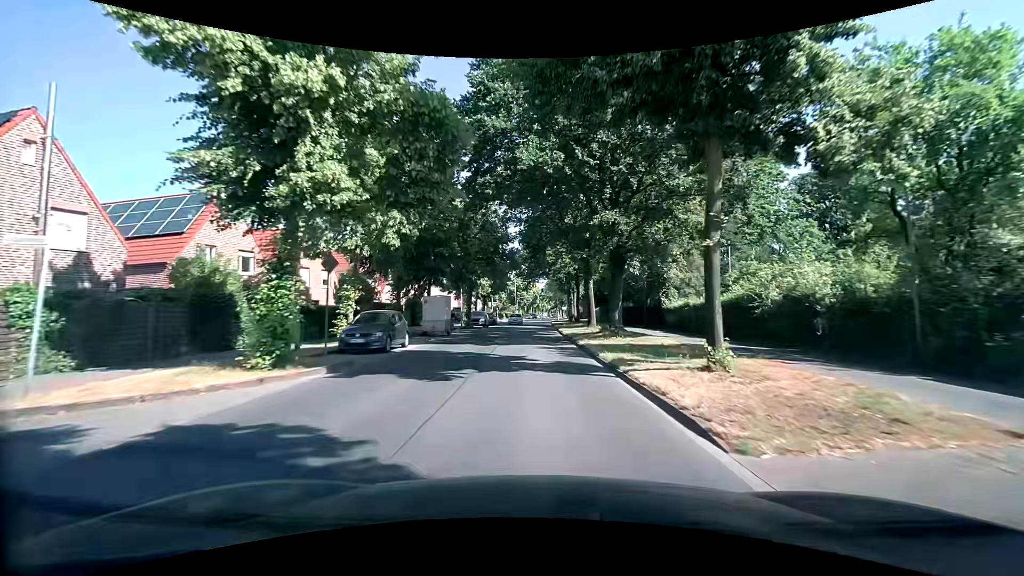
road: tertiary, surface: asphalt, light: Day
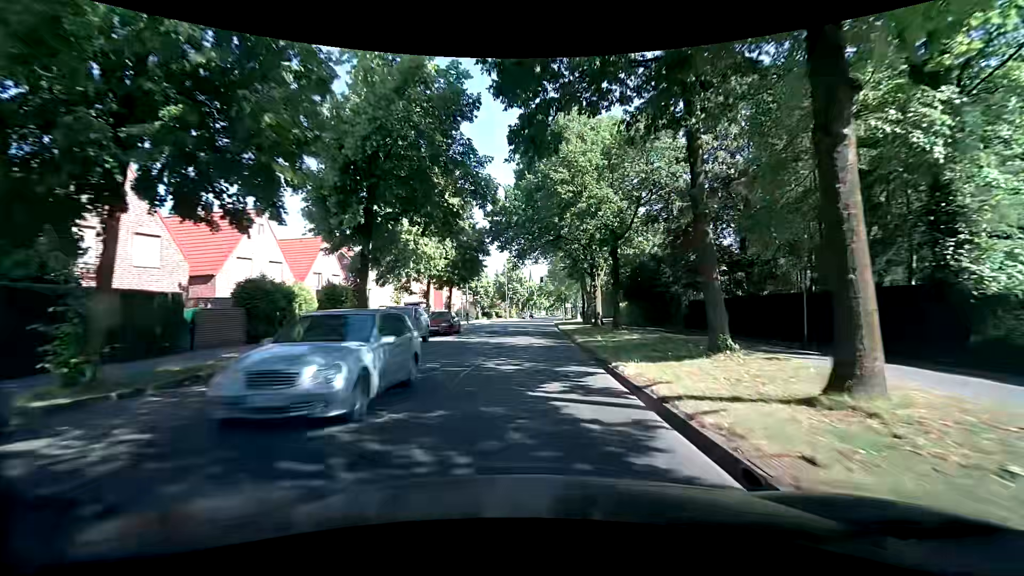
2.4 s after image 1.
(-0.2, +28.3) m; 0°
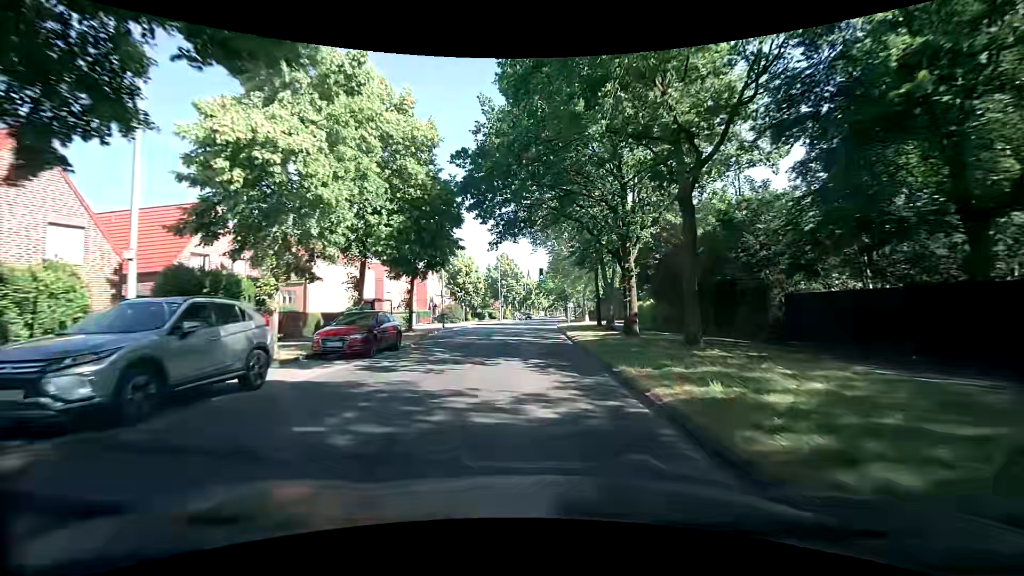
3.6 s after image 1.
(0.0, +14.1) m; 0°
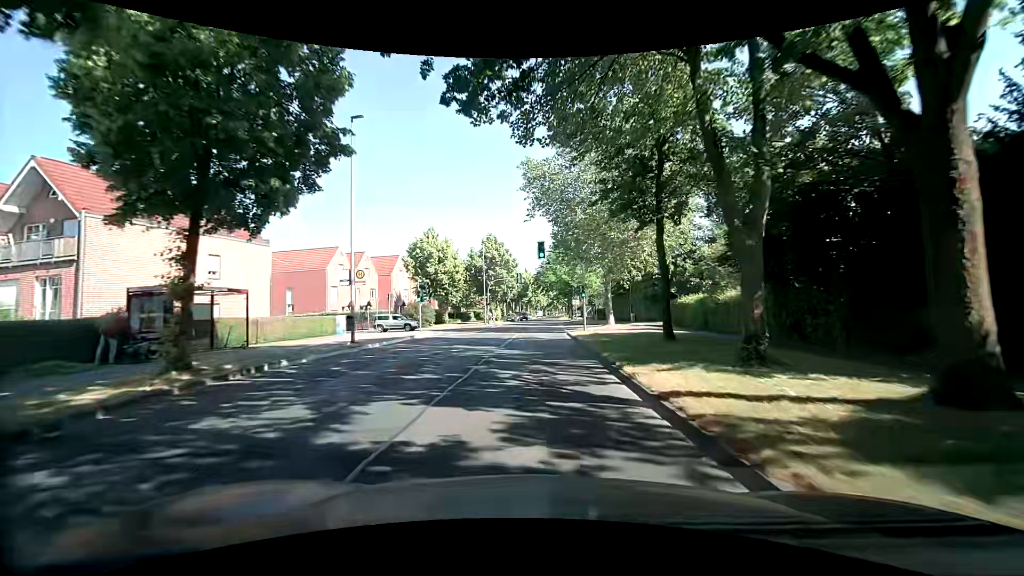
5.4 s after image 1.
(-0.1, +21.0) m; -1°
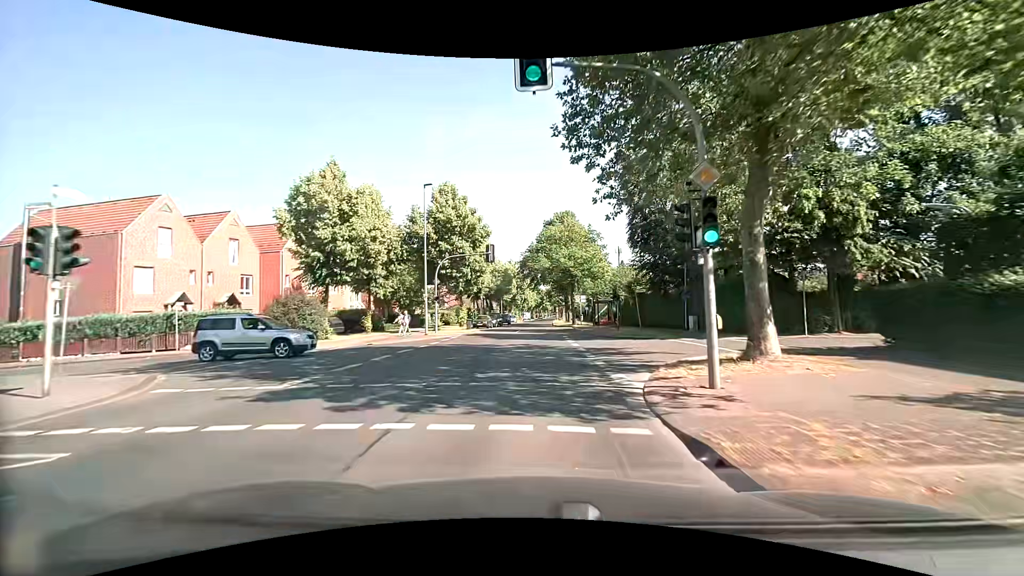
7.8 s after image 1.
(+0.6, +27.6) m; +2°
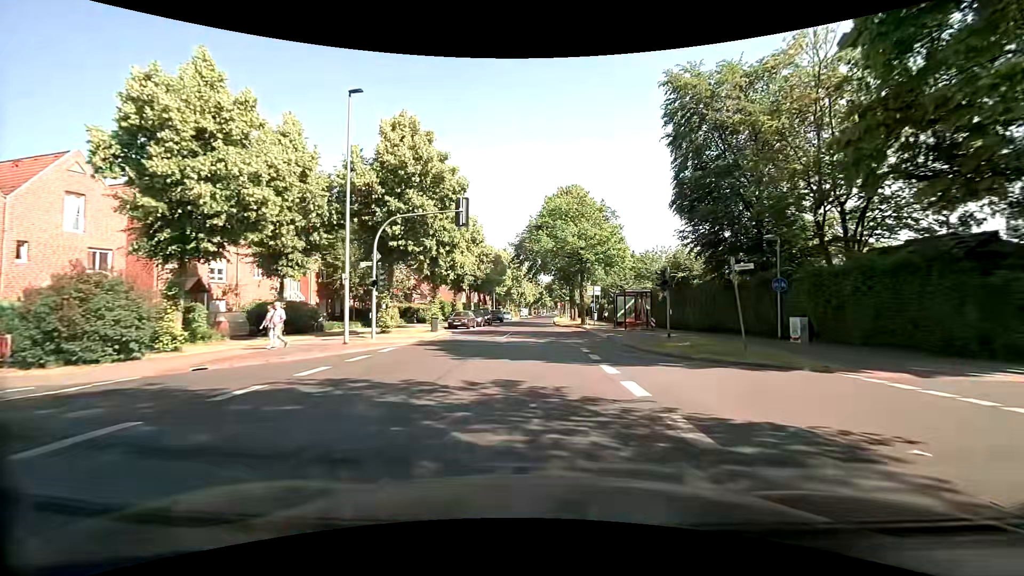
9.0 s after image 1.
(0.0, +13.9) m; 0°
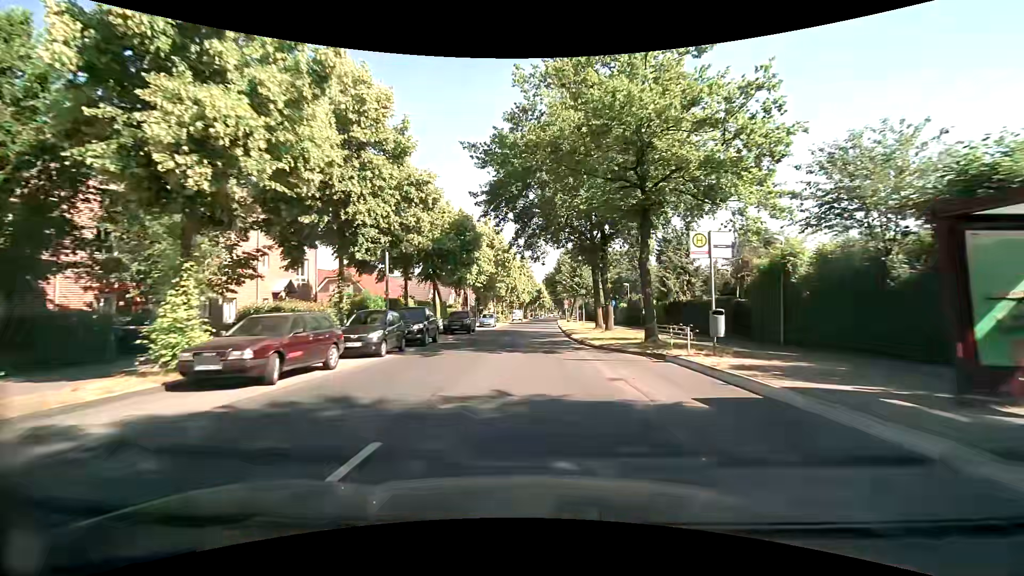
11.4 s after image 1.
(0.0, +28.4) m; +1°
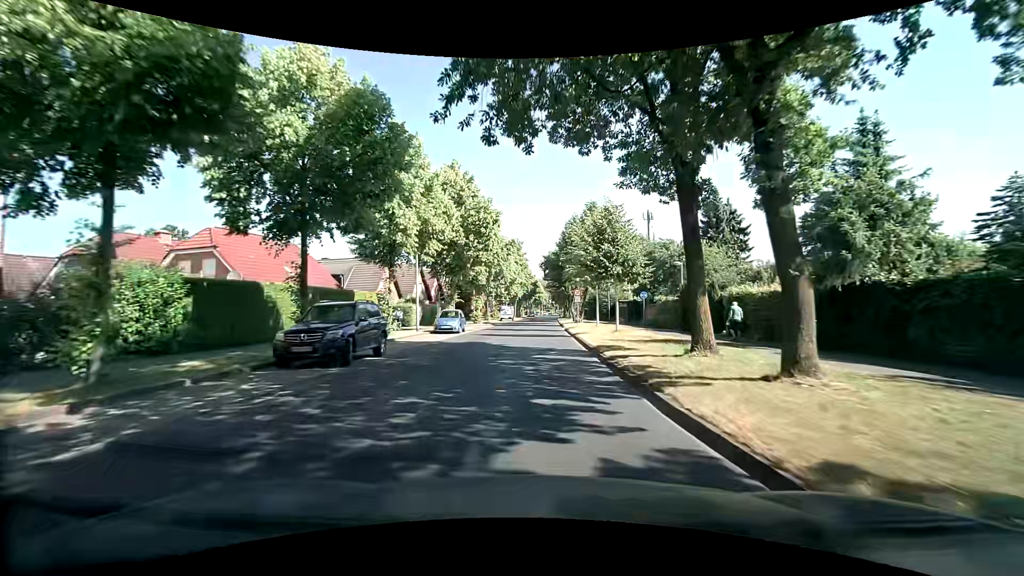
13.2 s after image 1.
(-0.1, +21.6) m; 0°
(0, +10) (0, +20) (0, +30) (0, +40) (0, +50) (+1, +60) (+1, +70) (+1, +80) (+1, +90) (+2, +100) m
